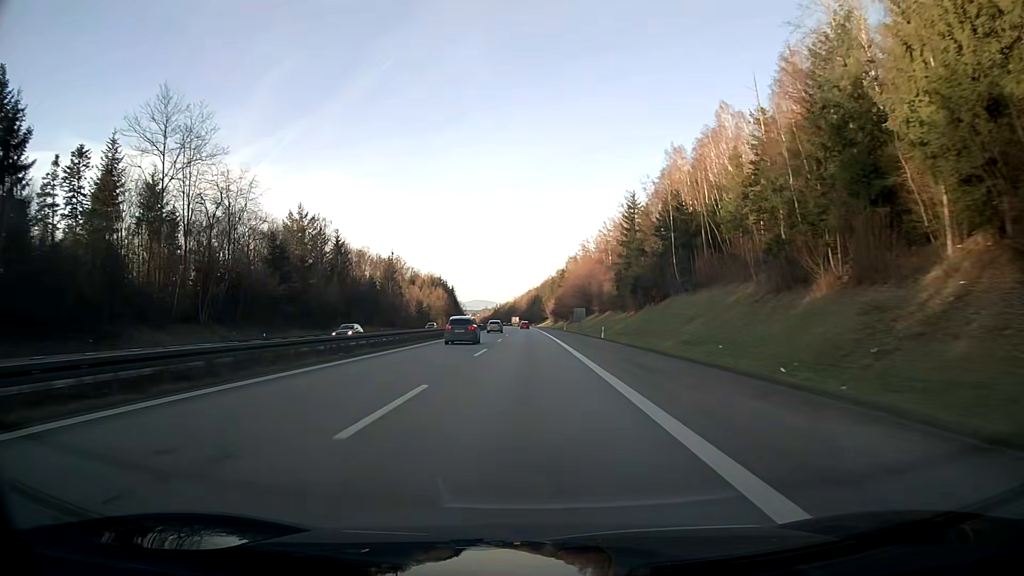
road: motorway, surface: asphalt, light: Day
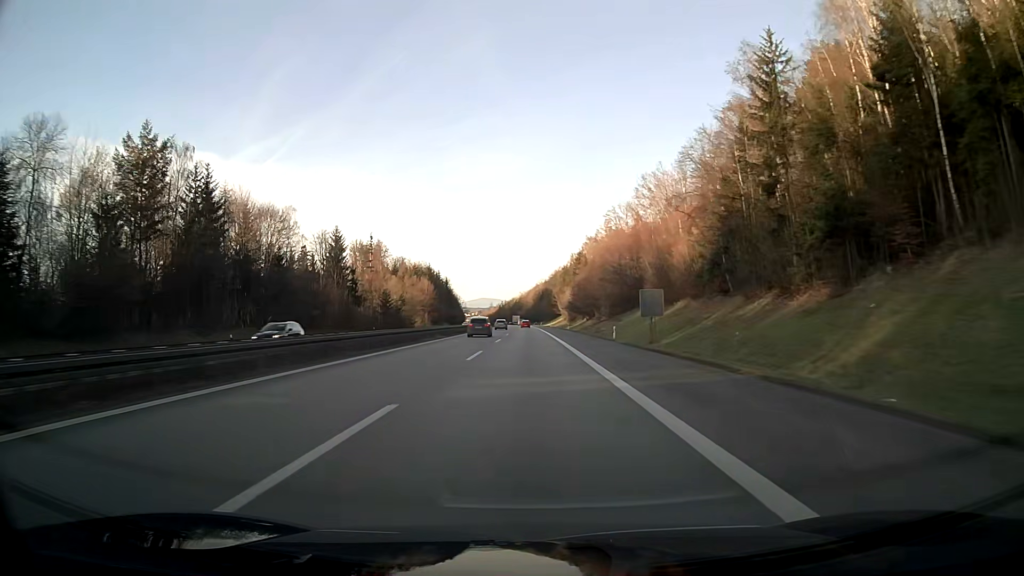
(-0.3, +57.3) m; -1°
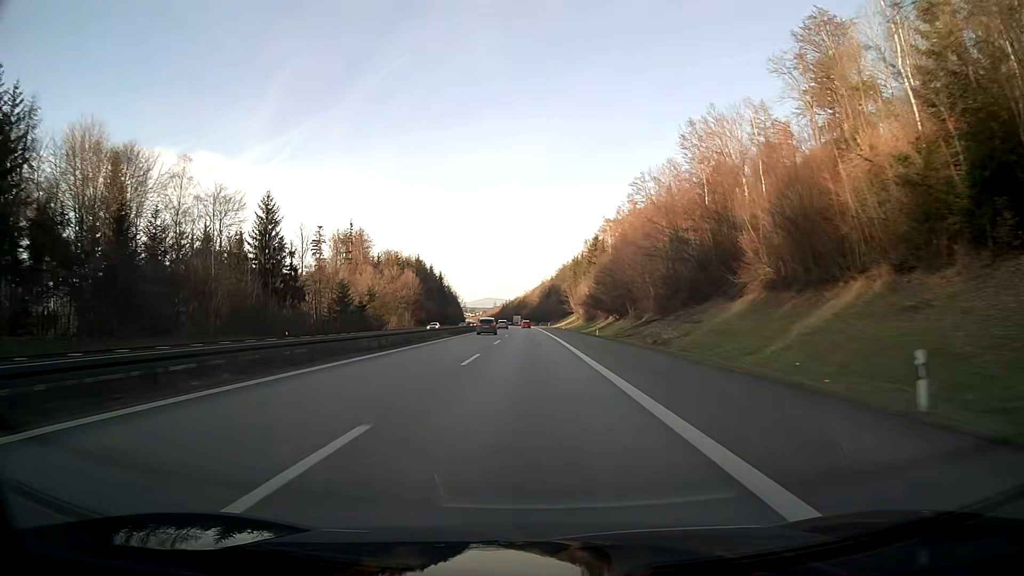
(-0.1, +38.1) m; 0°
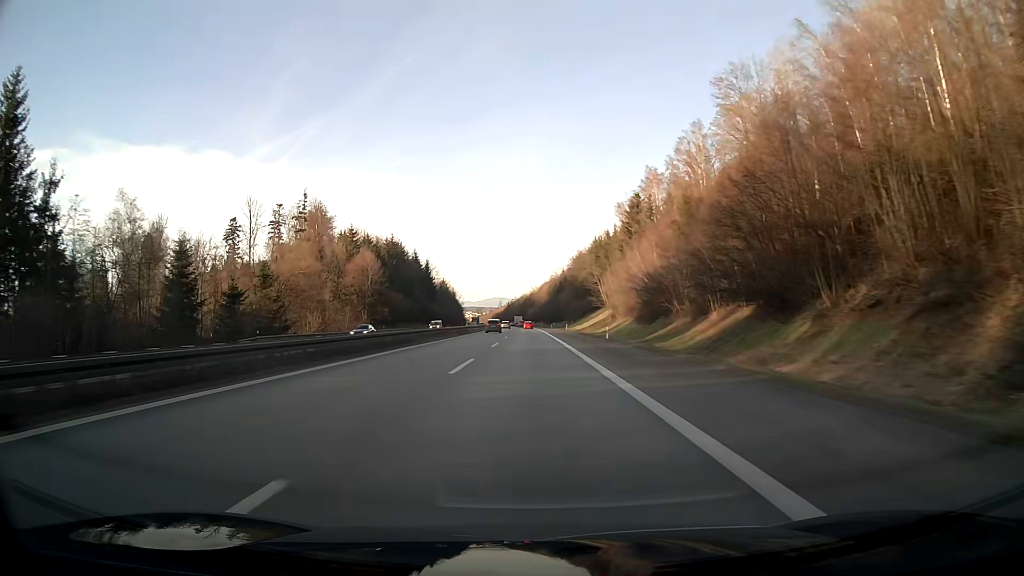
(-0.3, +57.2) m; -1°
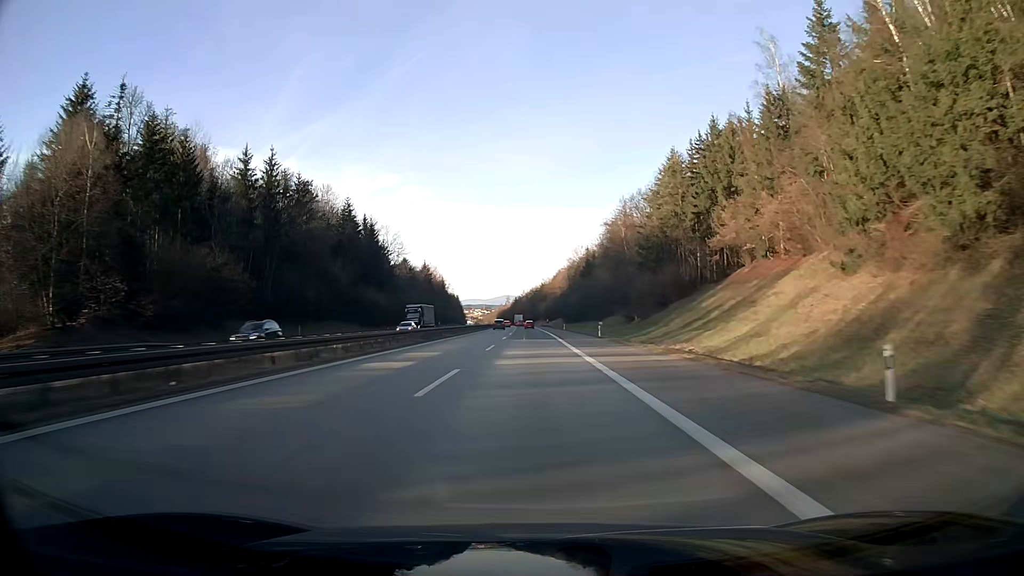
(-0.8, +95.4) m; -1°
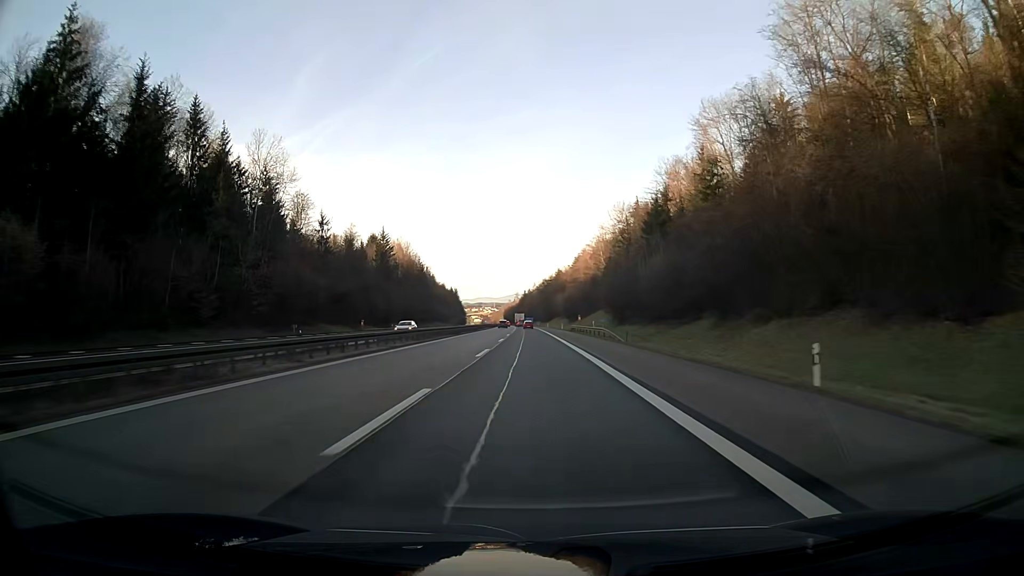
(-0.7, +95.4) m; -1°
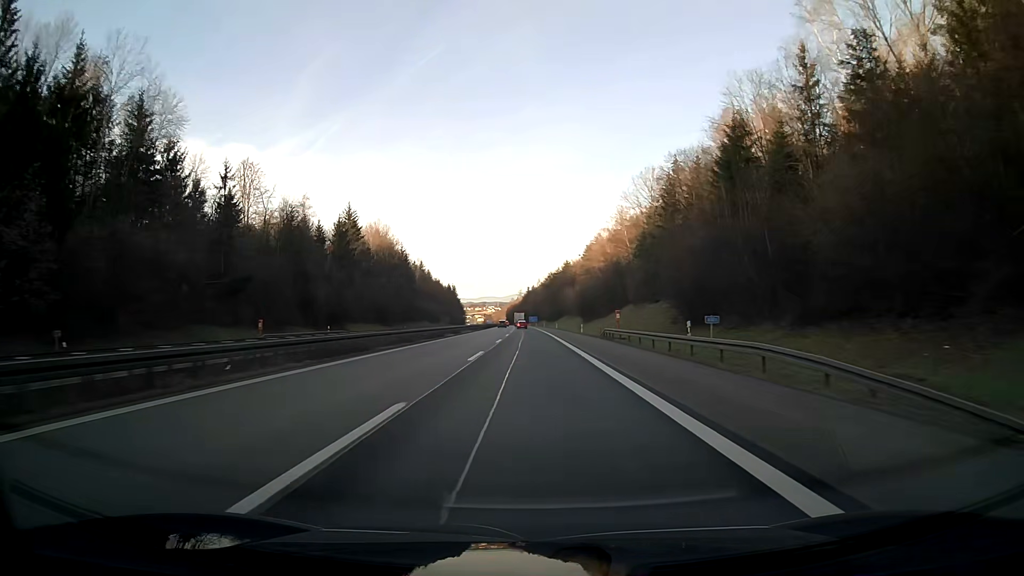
(-0.1, +38.1) m; 0°
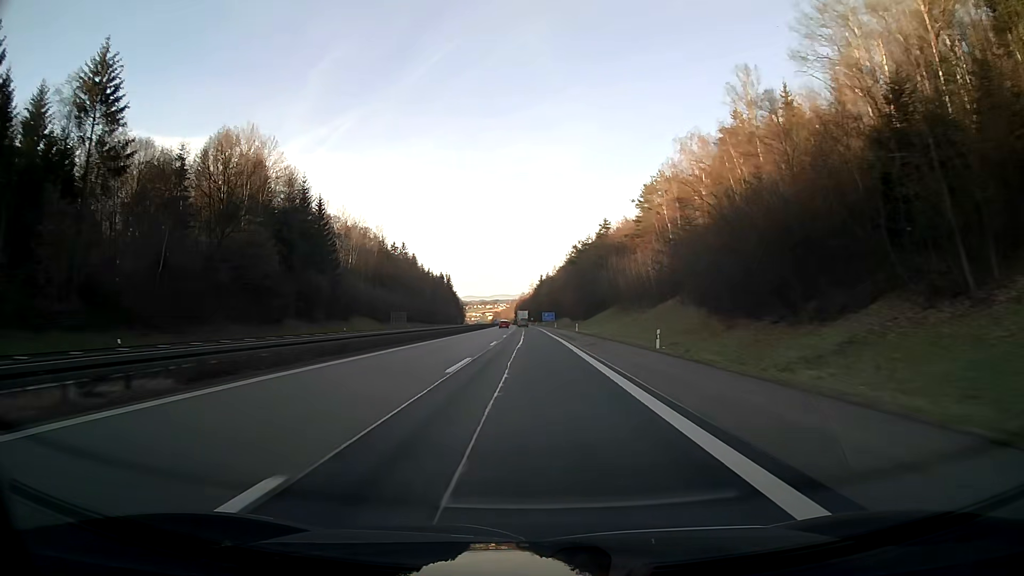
(-0.9, +95.4) m; -1°
